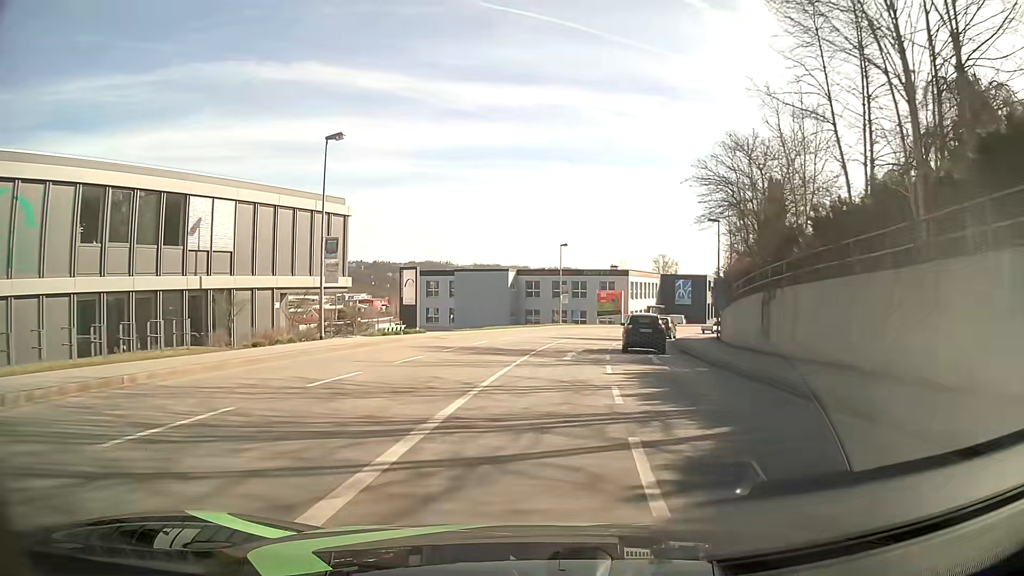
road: tertiary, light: Day
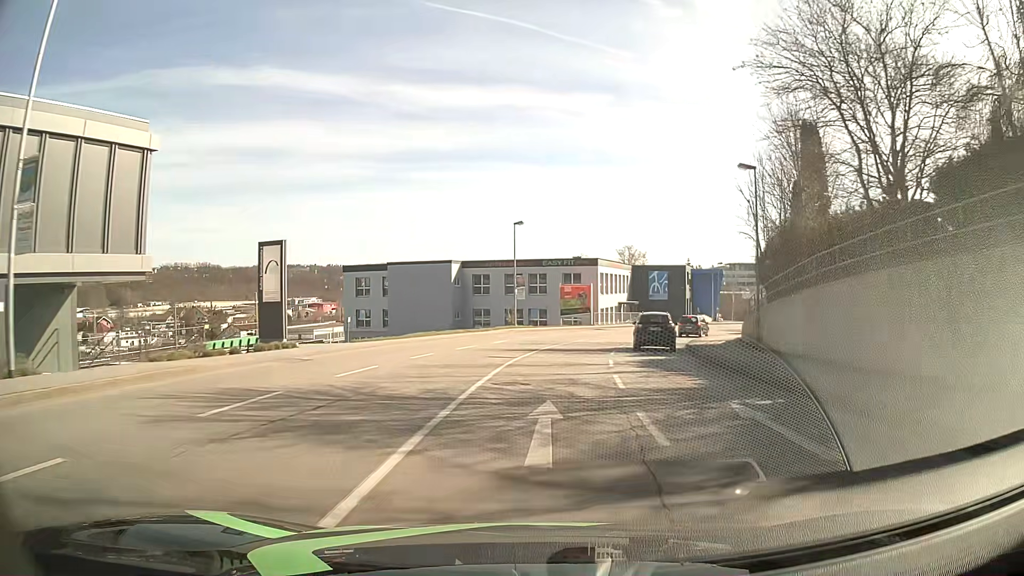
(+0.5, +15.5) m; +4°
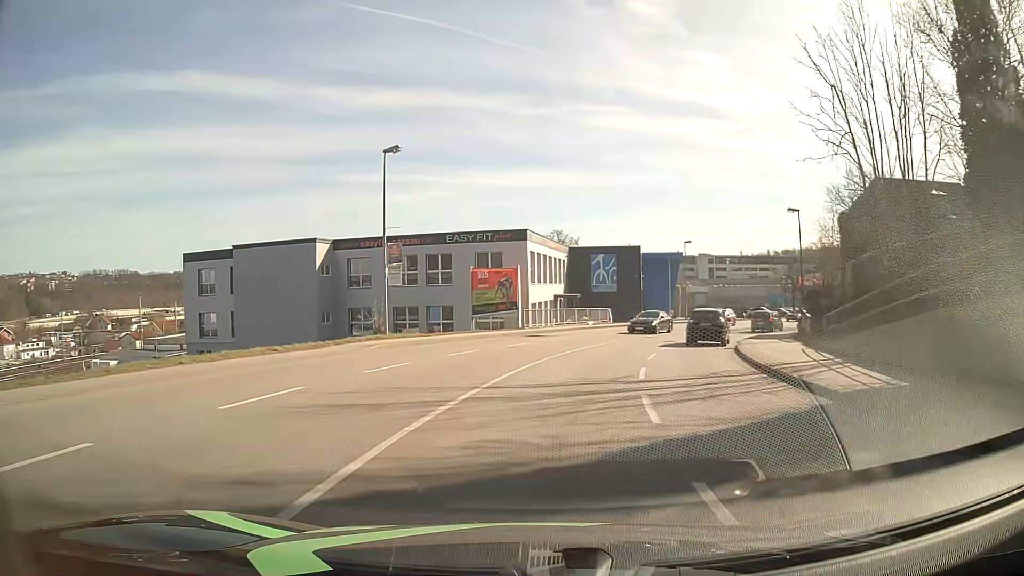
(+1.2, +22.7) m; +6°
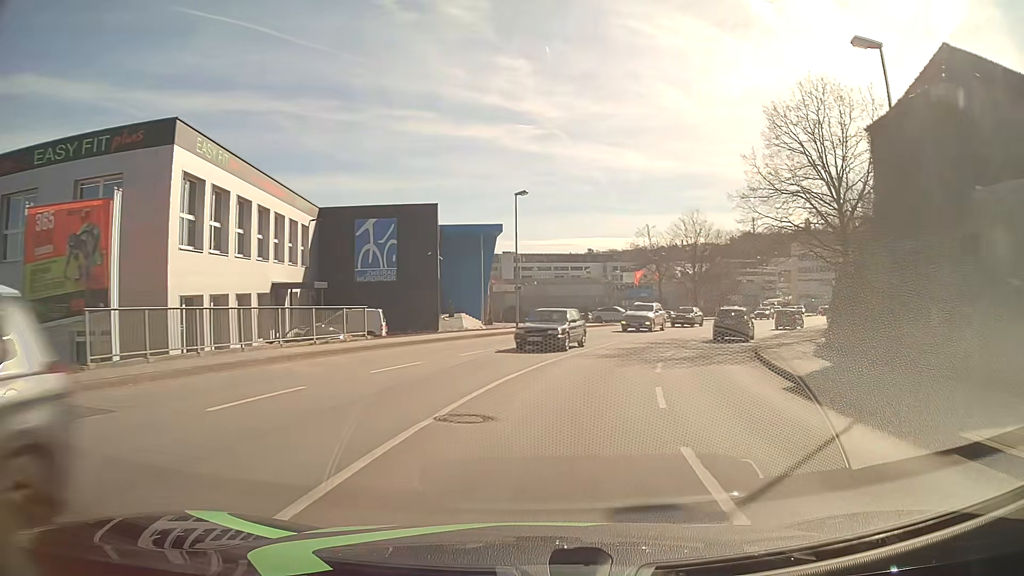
(+4.3, +28.5) m; +17°
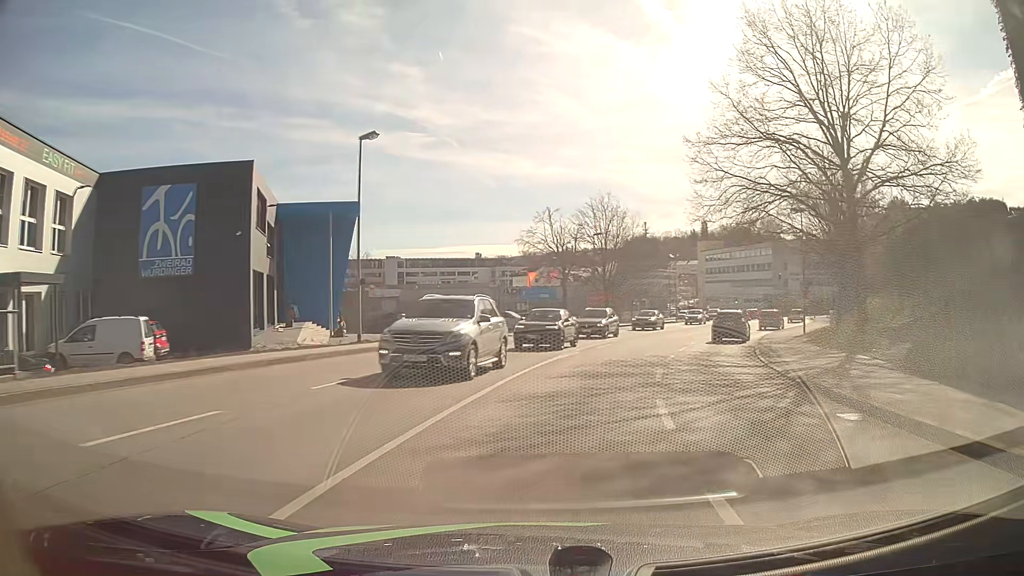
(+1.1, +14.1) m; +10°
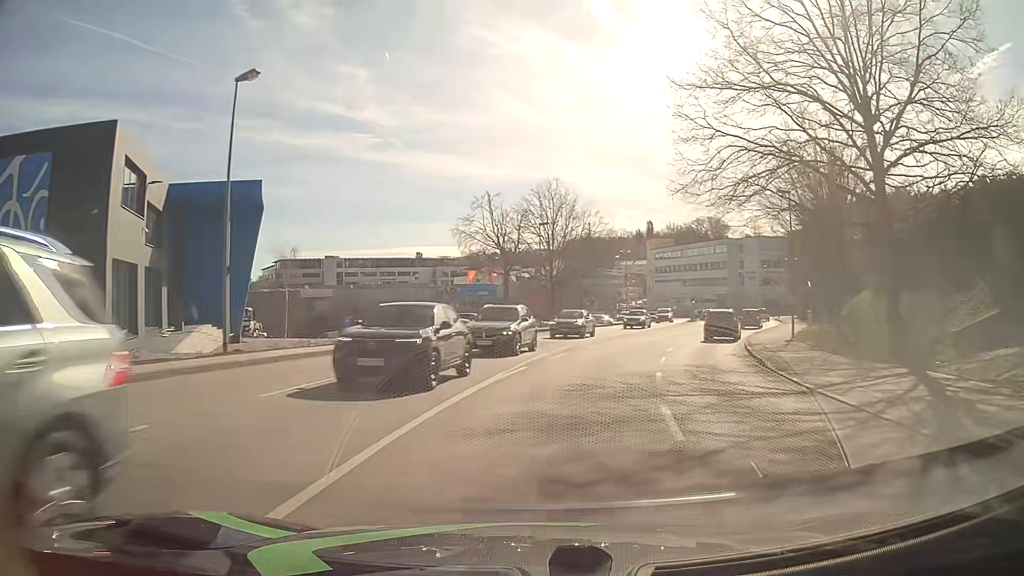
(+0.3, +7.1) m; +5°
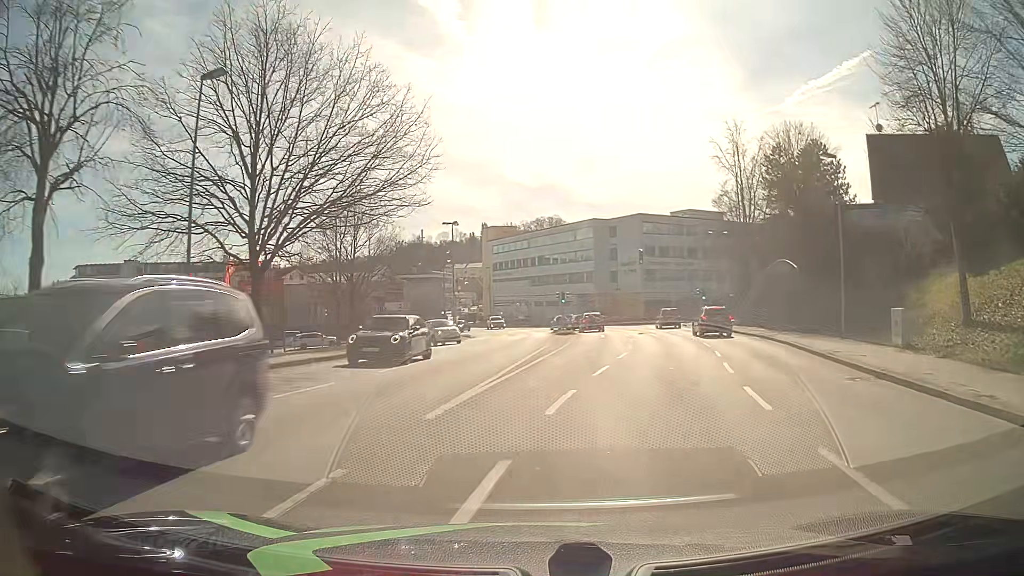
(+5.0, +33.5) m; +14°
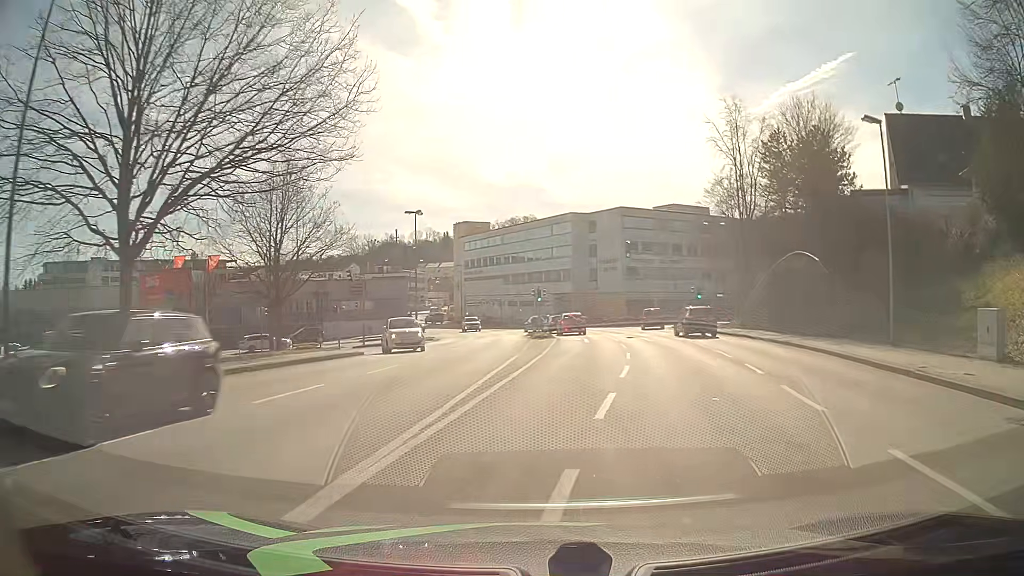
(+0.1, +6.5) m; +2°
(0, +10) (+1, +20) (+2, +30) (+3, +40) (+3, +50) (+1, +60) (-6, +66) (-16, +64) (-25, +59) (-34, +54) m
